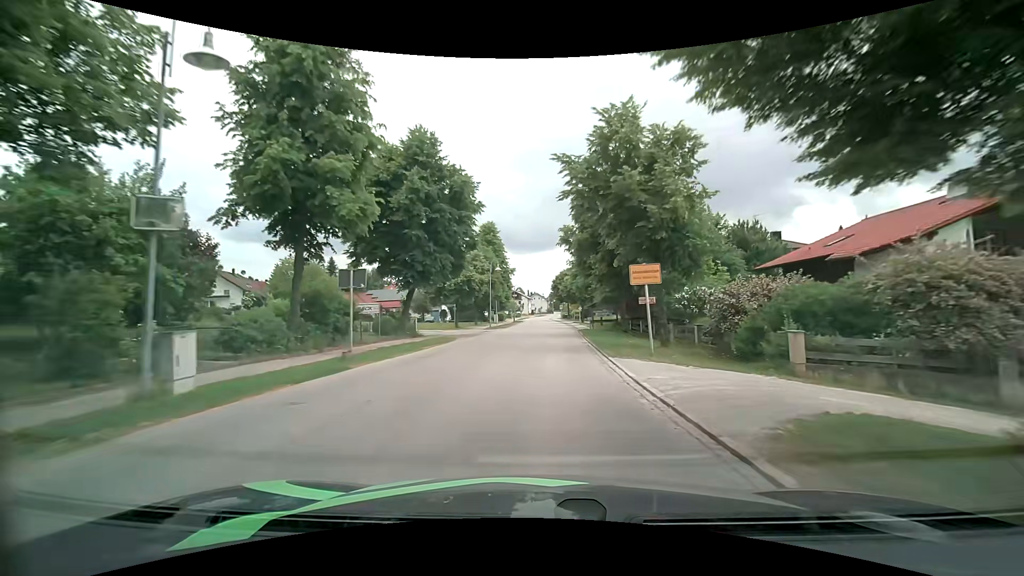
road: secondary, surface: asphalt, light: Day
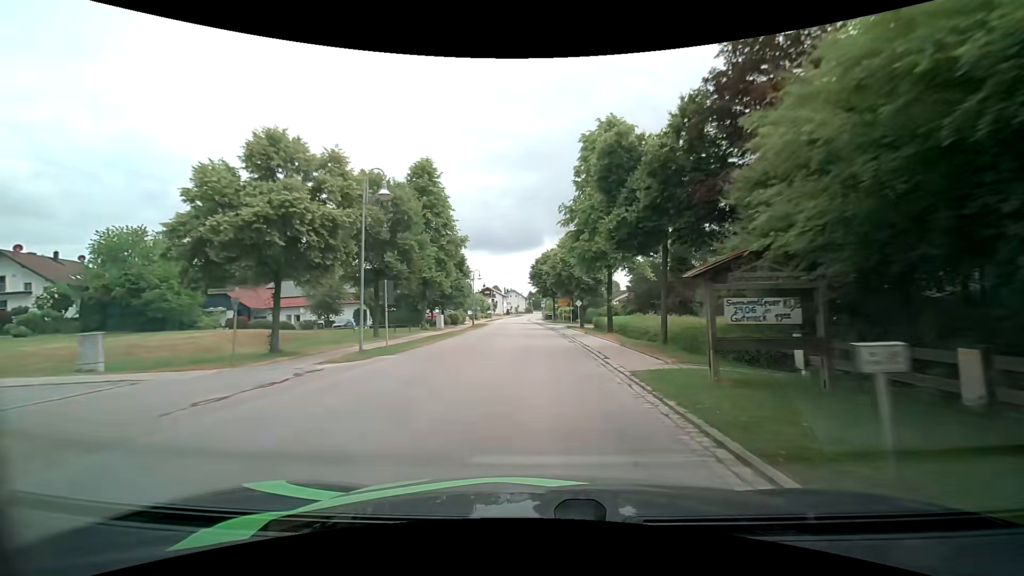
(+0.8, +31.8) m; +2°
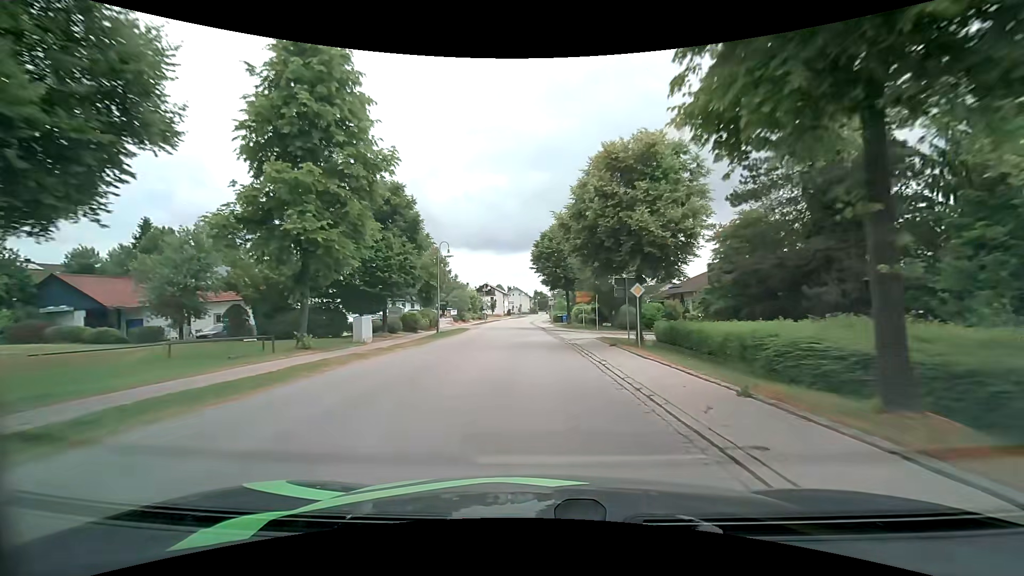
(0.0, +24.1) m; 0°
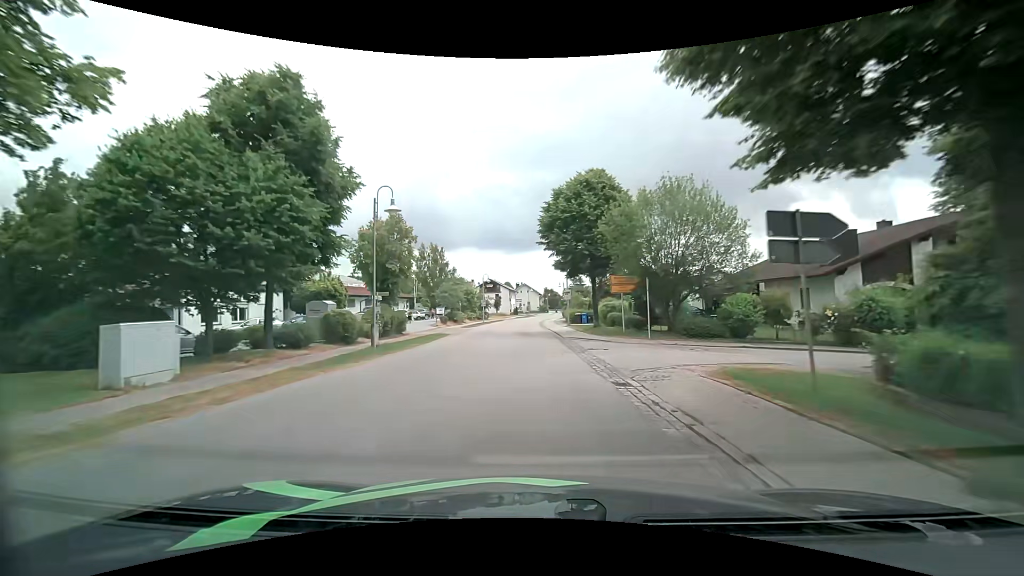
(-0.2, +16.4) m; -1°
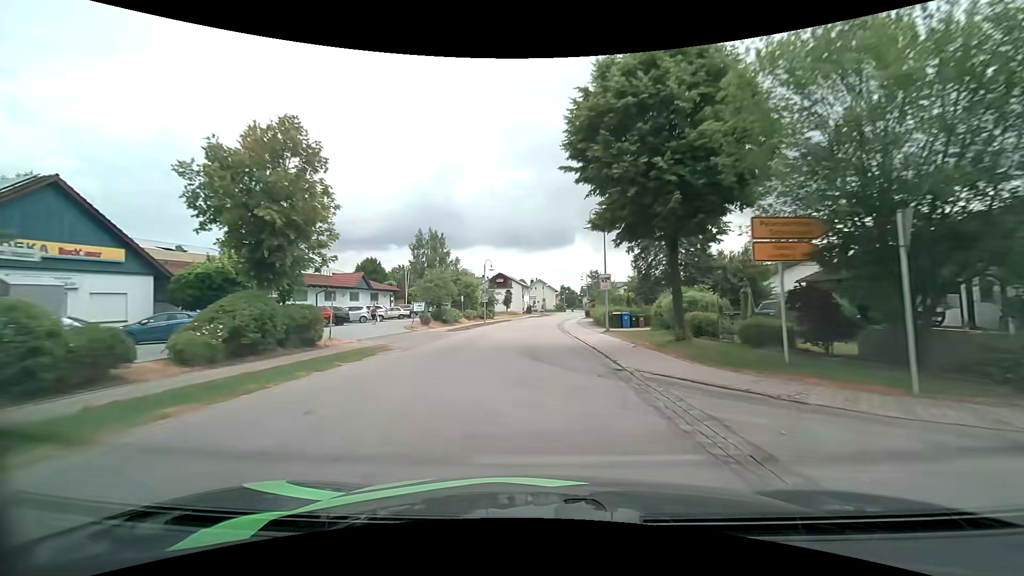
(-0.2, +16.4) m; -1°
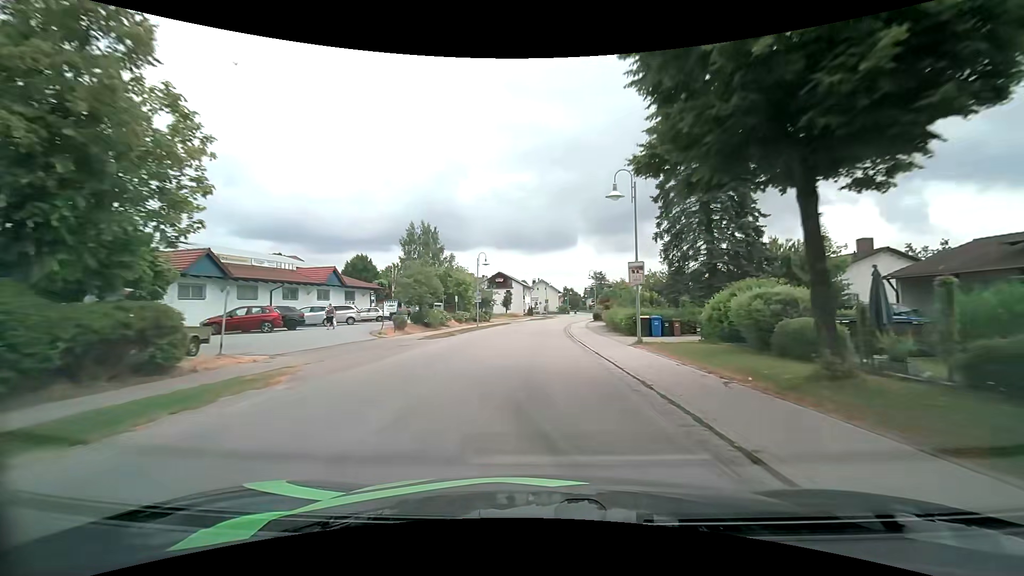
(-0.1, +8.2) m; -1°
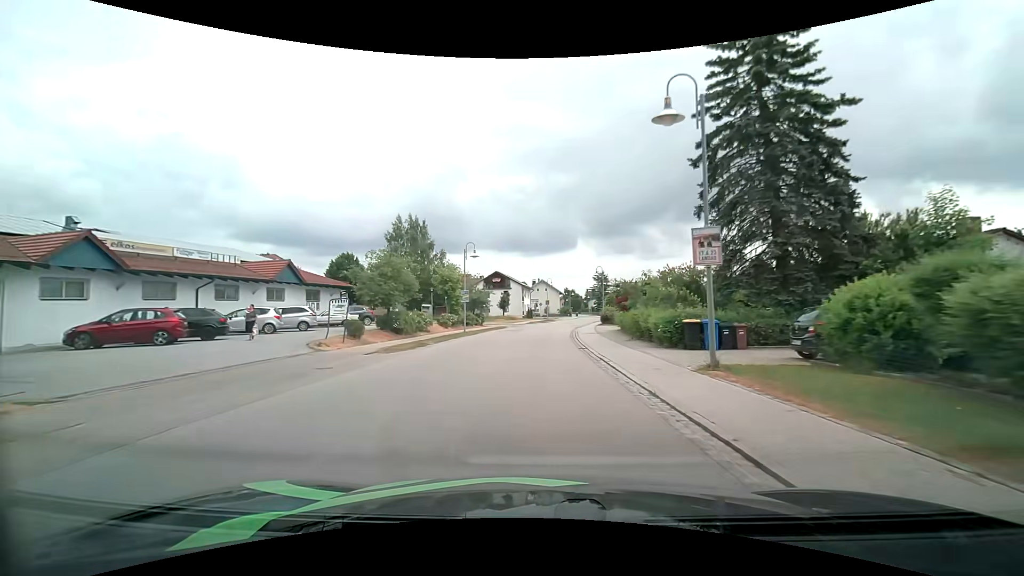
(0.0, +8.2) m; 0°
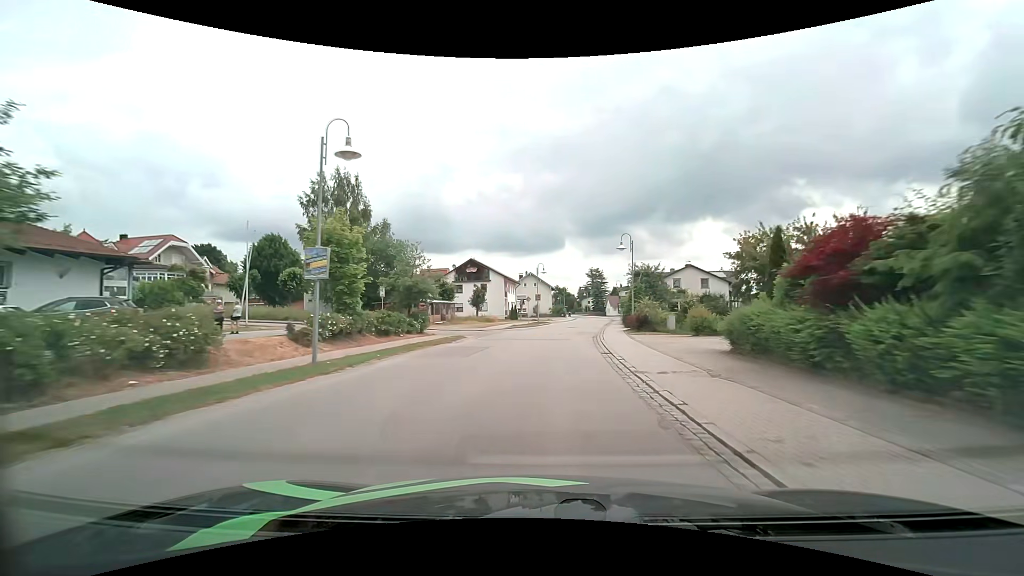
(+0.1, +24.4) m; +1°
(0, +10) (+1, +20) (+2, +30) (+3, +40) (+4, +50) (+6, +60) (+8, +69) (+9, +79) (+11, +89) (+12, +99) m
